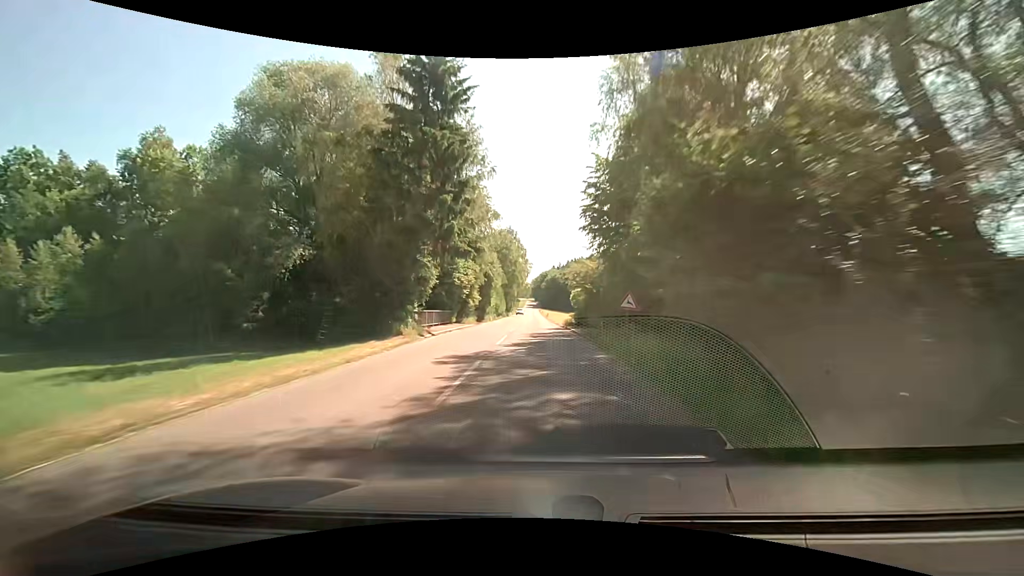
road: tertiary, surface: asphalt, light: Day
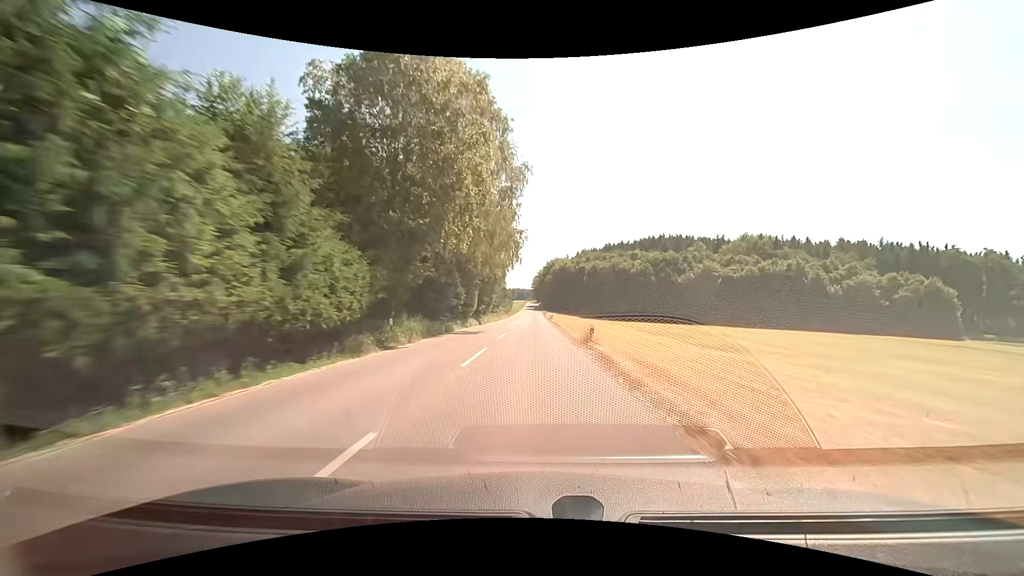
(-0.3, +67.5) m; 0°
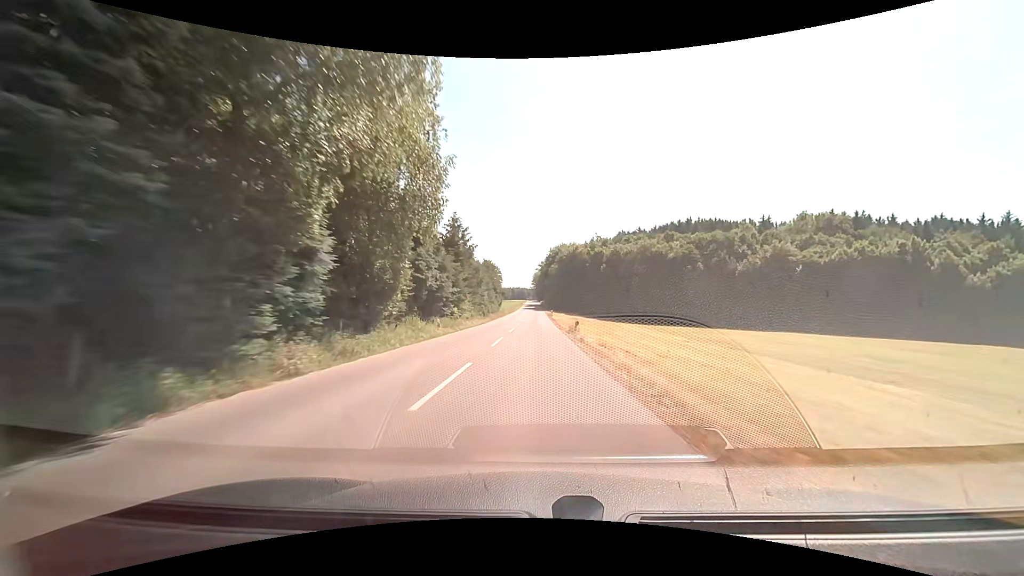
(-0.2, +40.9) m; 0°
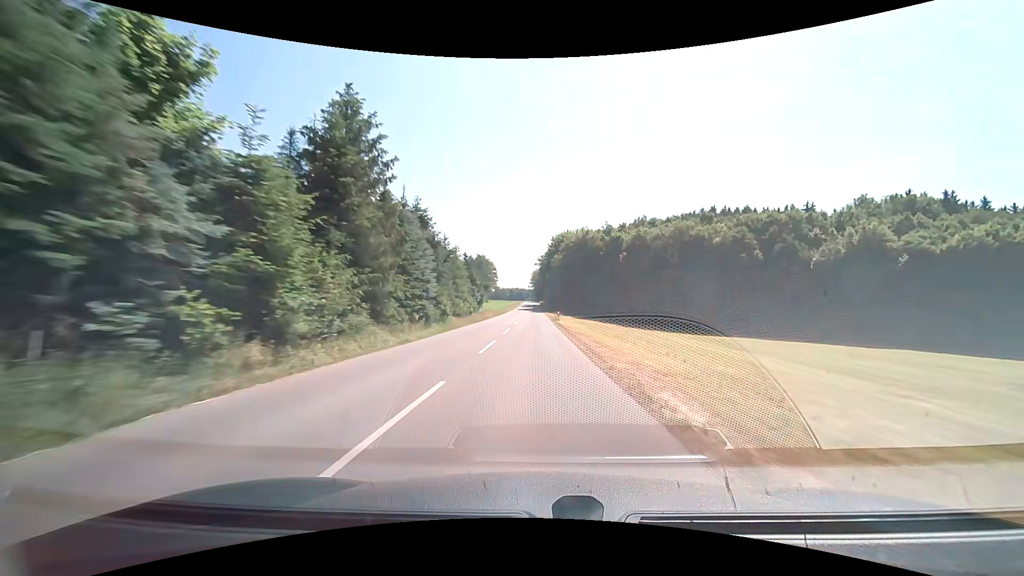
(0.0, +27.4) m; 0°
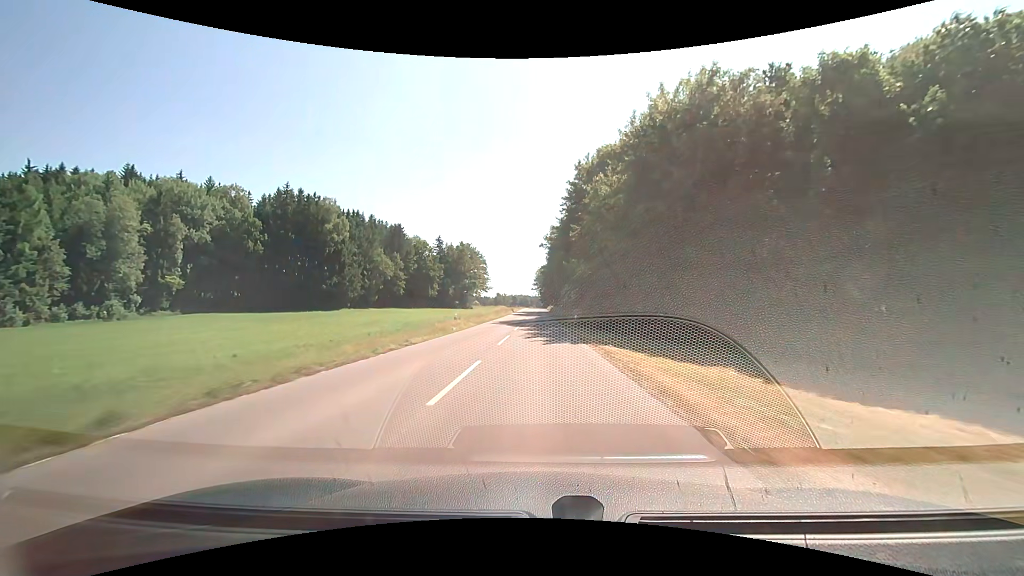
(0.0, +68.3) m; 0°
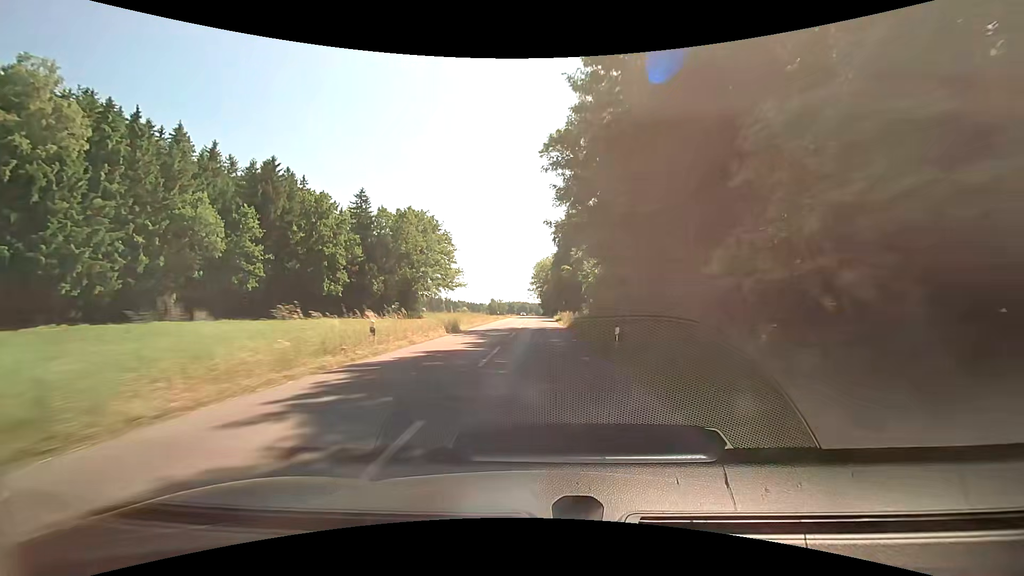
(+0.2, +66.8) m; 0°
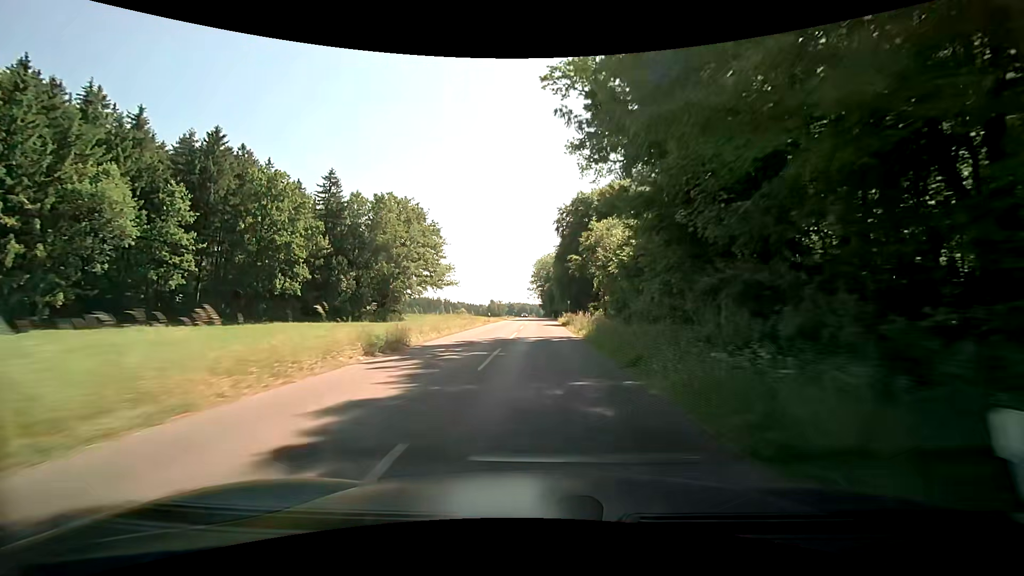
(0.0, +13.0) m; 0°
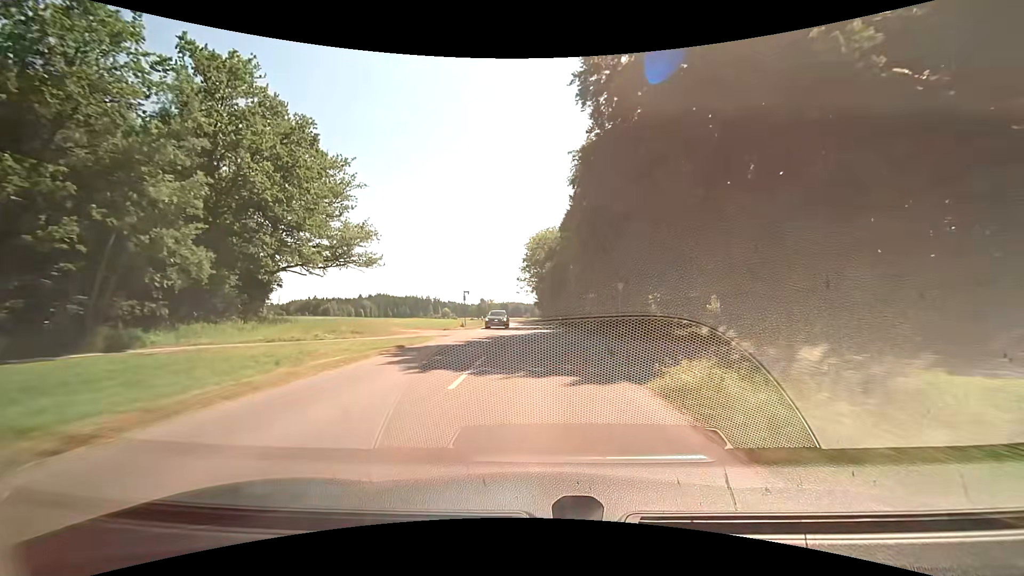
(+0.1, +50.5) m; 0°
(0, +10) (0, +20) (0, +30) (0, +40) (0, +50) (0, +60) (-1, +70) (-1, +80) (-1, +90) (-2, +100) m
